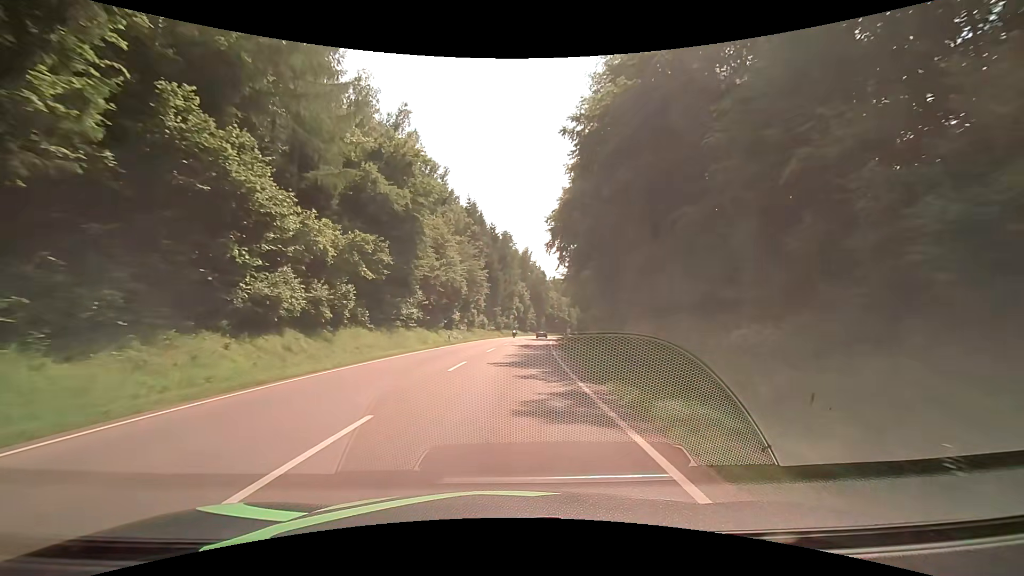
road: secondary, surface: asphalt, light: Day
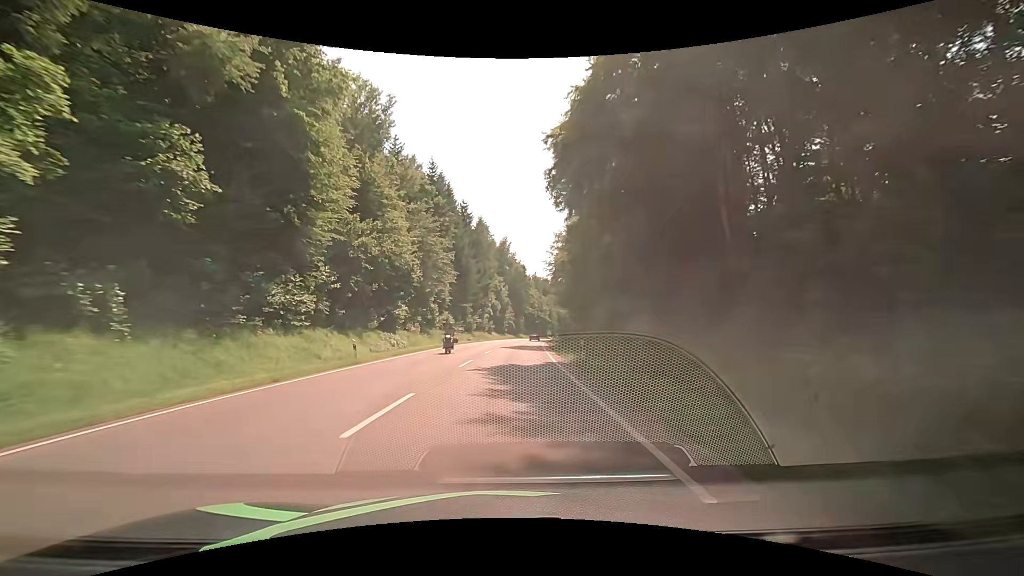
(+0.4, +21.5) m; +2°
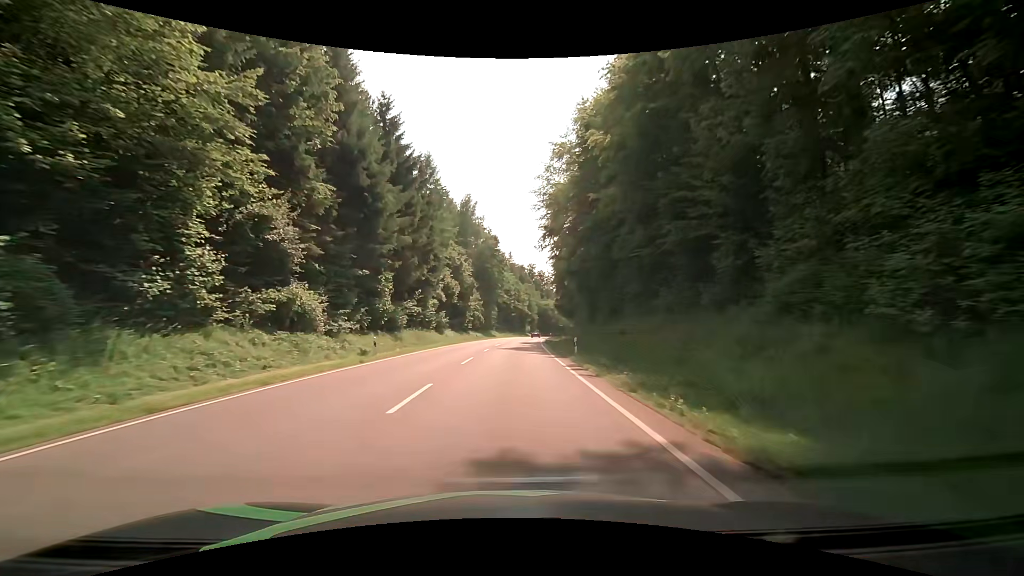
(+1.3, +43.3) m; +2°
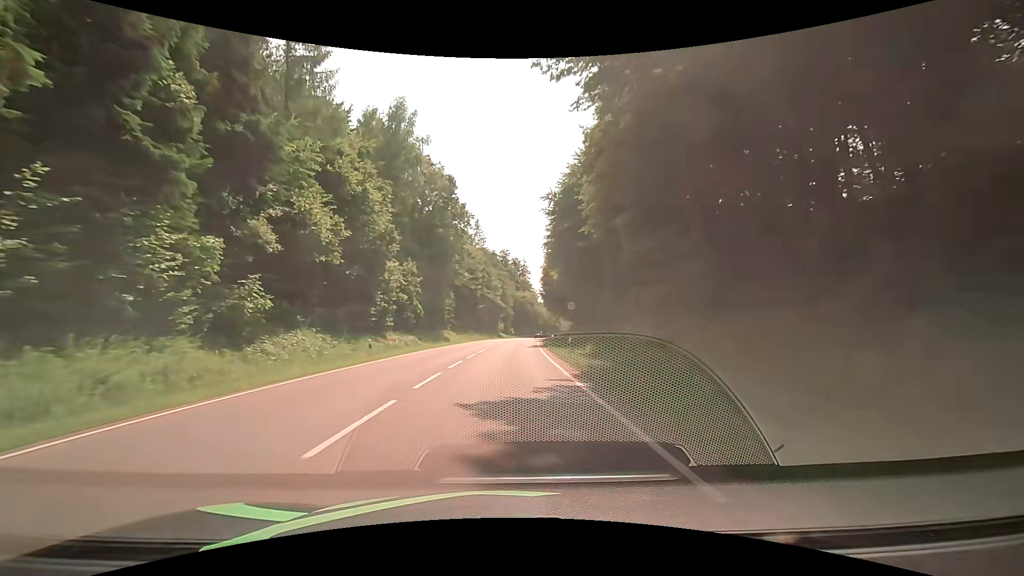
(+2.0, +43.3) m; +5°
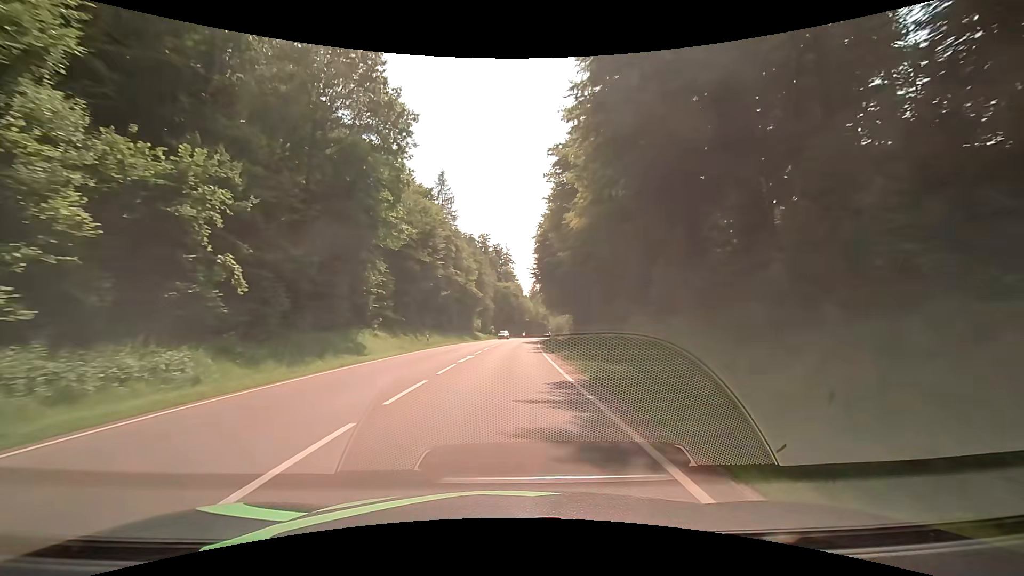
(+0.3, +32.5) m; +1°
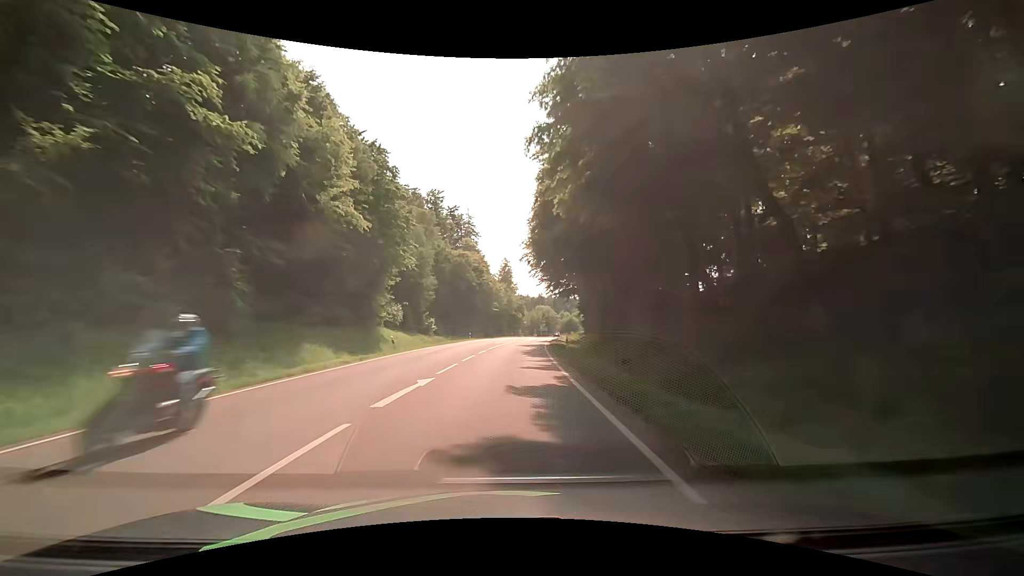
(+1.9, +54.0) m; +3°
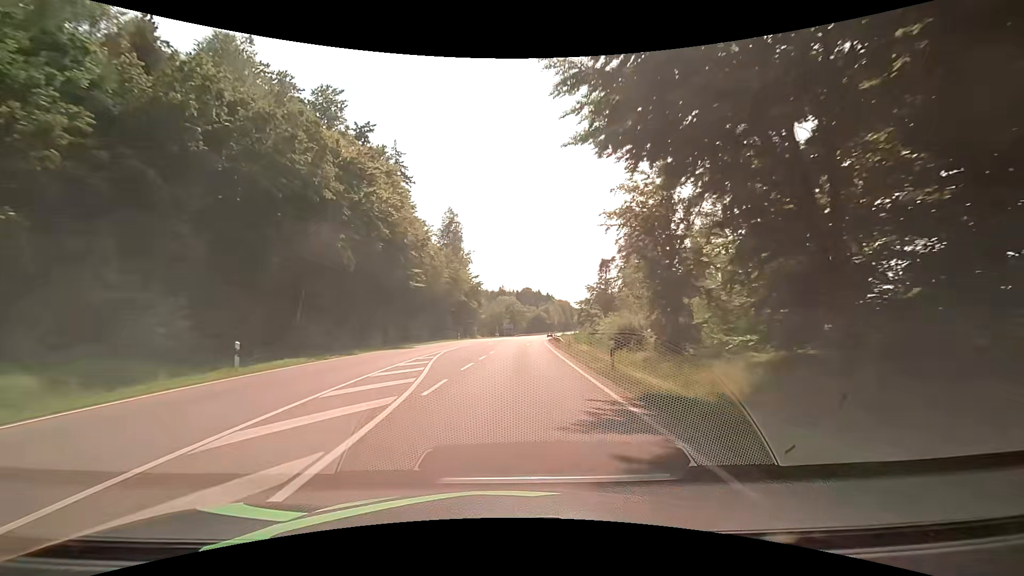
(+2.9, +54.1) m; +5°
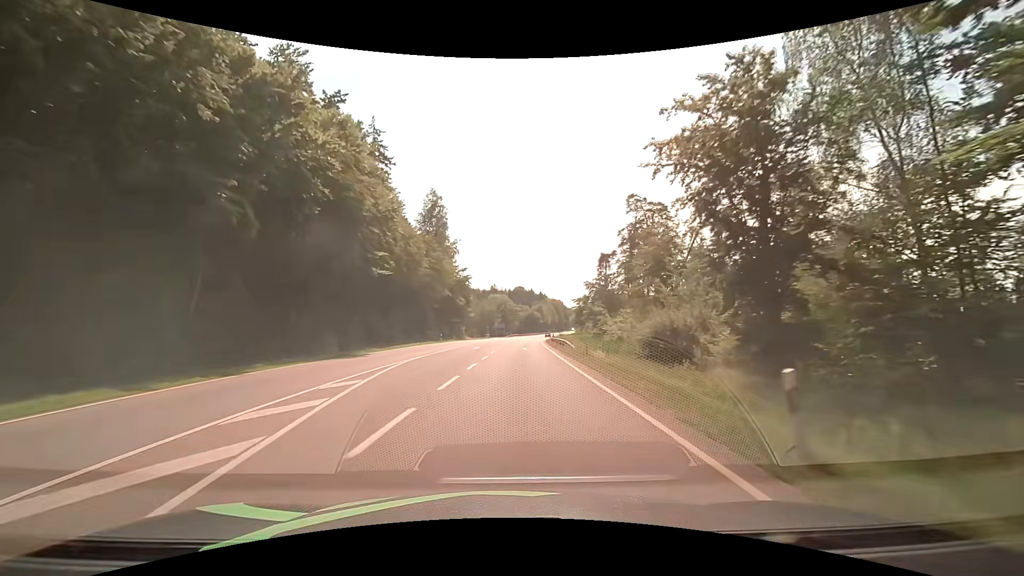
(+0.1, +10.8) m; +1°
(0, +10) (+1, +20) (+1, +30) (+2, +40) (+2, +50) (+3, +60) (+4, +70) (+5, +80) (+6, +90) (+7, +100) m
